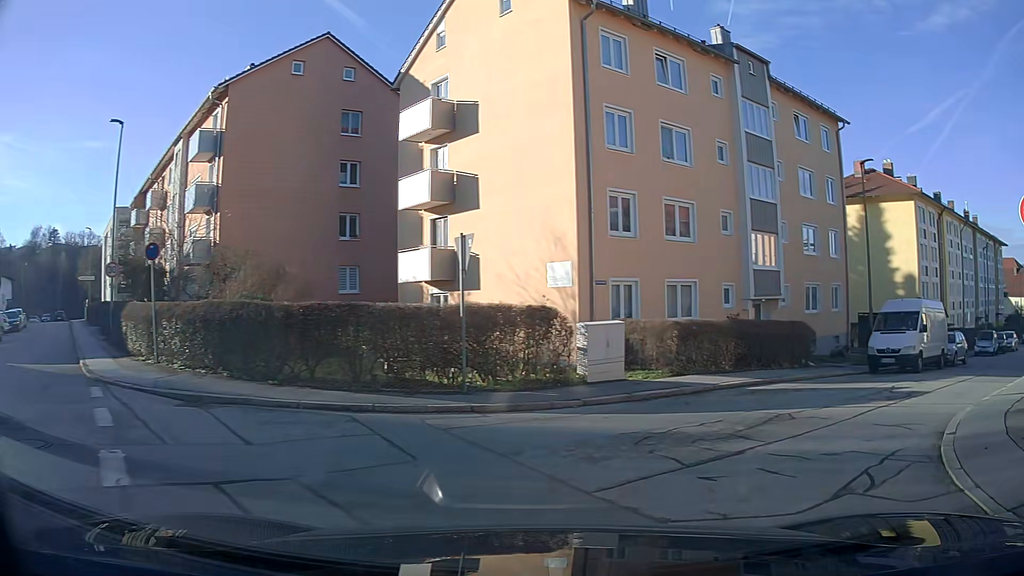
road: residential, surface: asphalt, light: Day
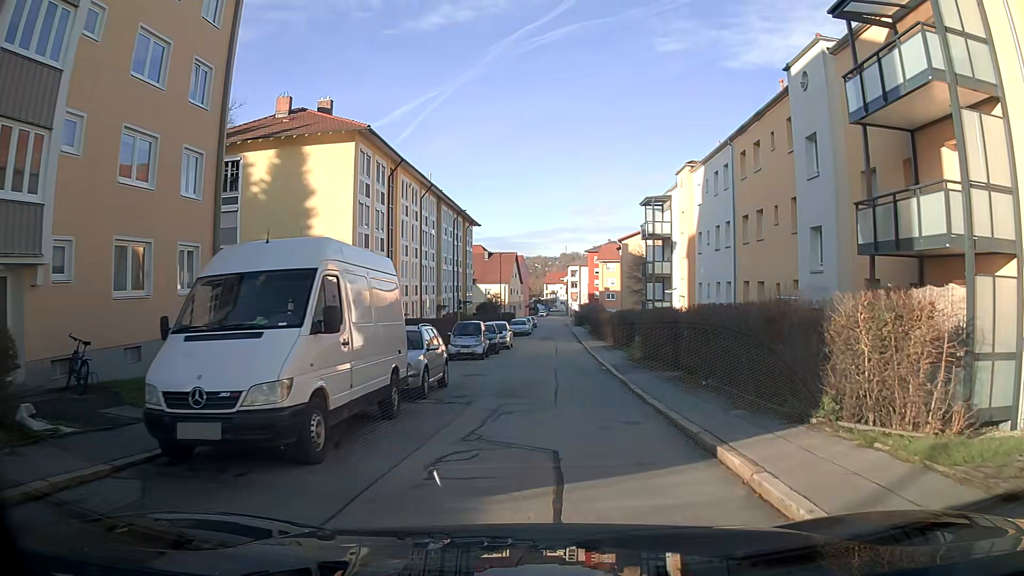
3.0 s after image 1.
(+7.6, +13.7) m; +44°
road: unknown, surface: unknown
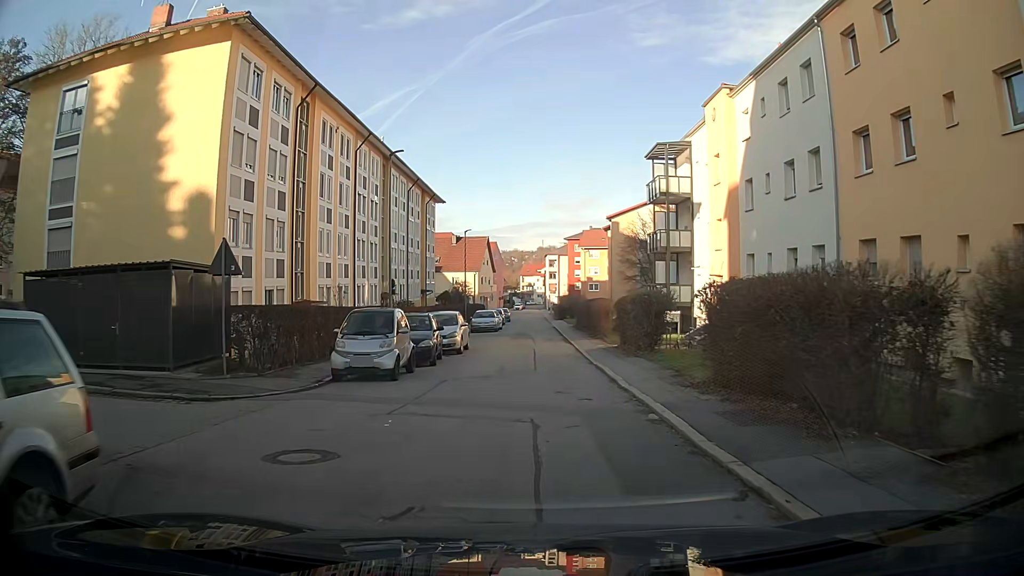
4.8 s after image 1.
(0.0, +13.2) m; 0°
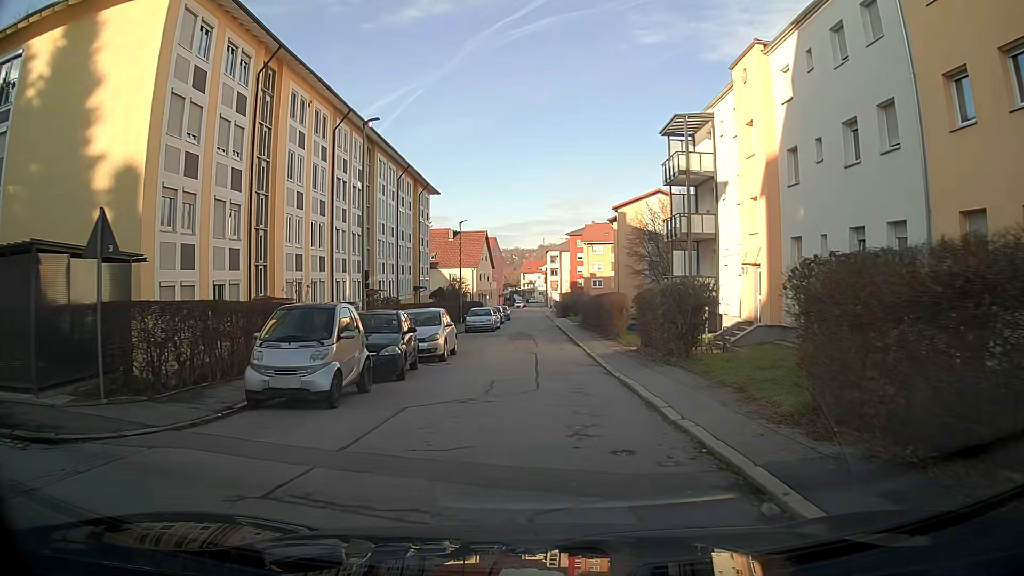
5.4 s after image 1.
(0.0, +4.6) m; 0°
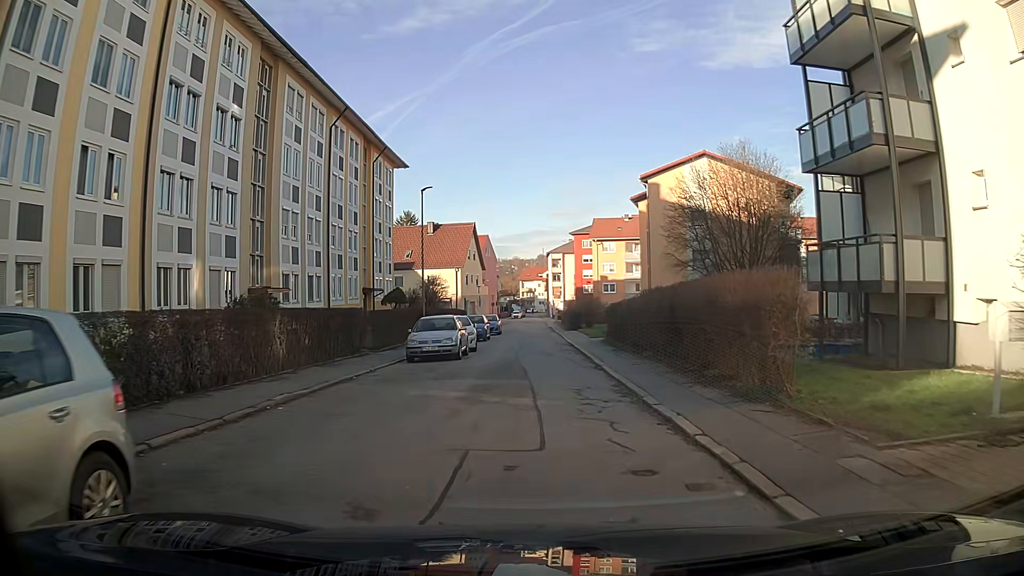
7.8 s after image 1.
(+0.1, +18.0) m; 0°
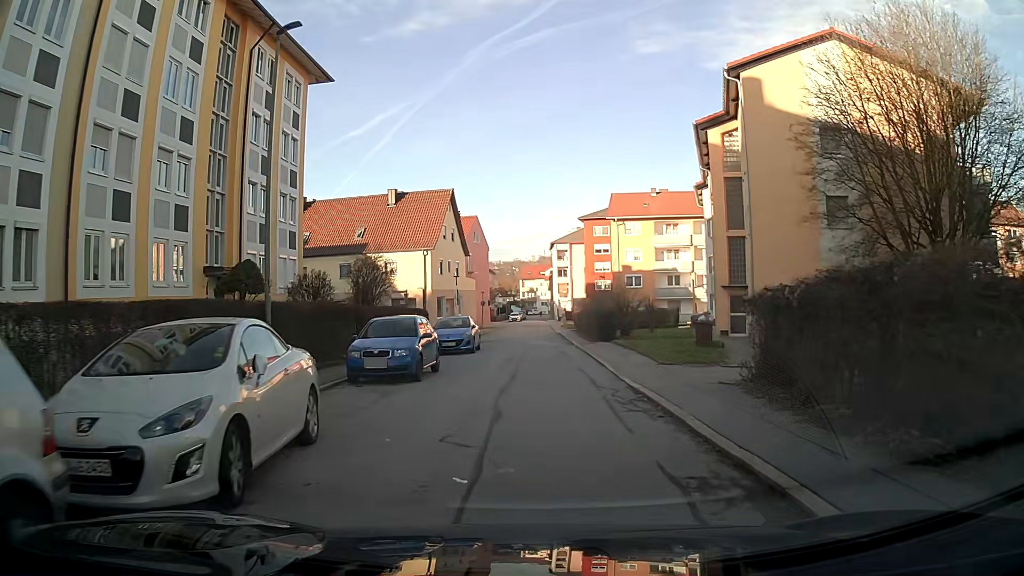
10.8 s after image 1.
(+0.1, +21.7) m; 0°
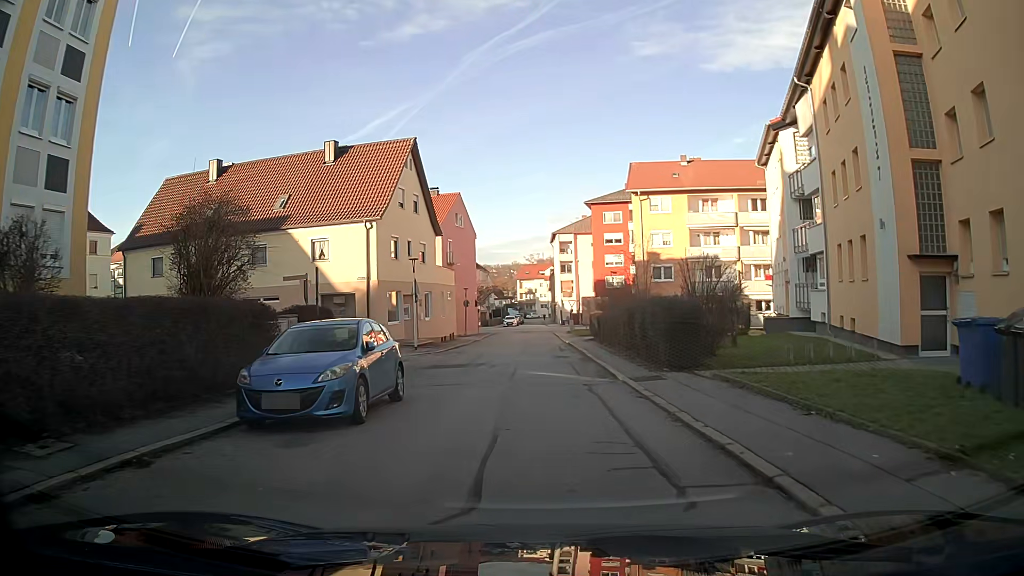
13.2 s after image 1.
(0.0, +16.9) m; 0°
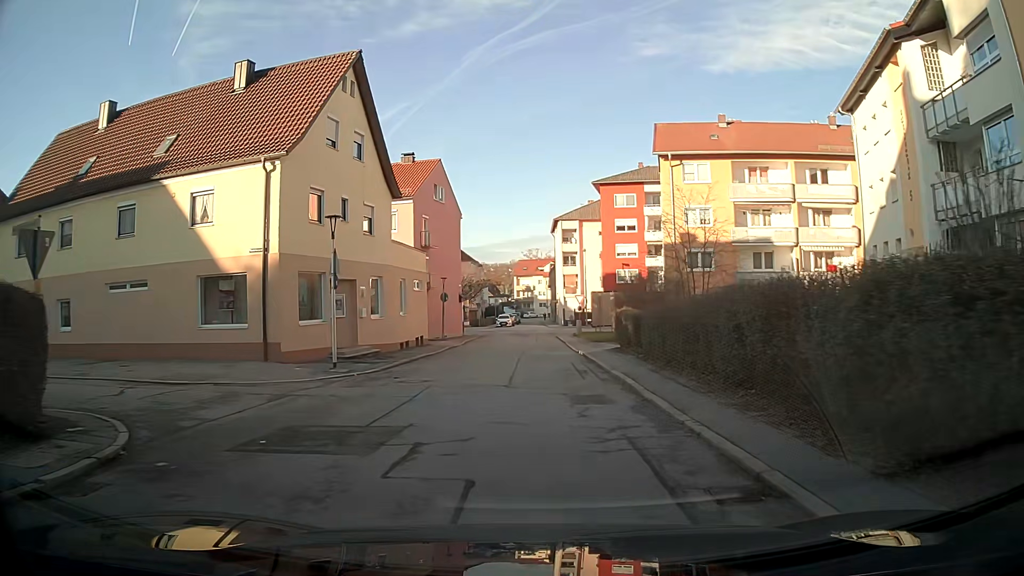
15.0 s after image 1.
(0.0, +13.0) m; 0°
